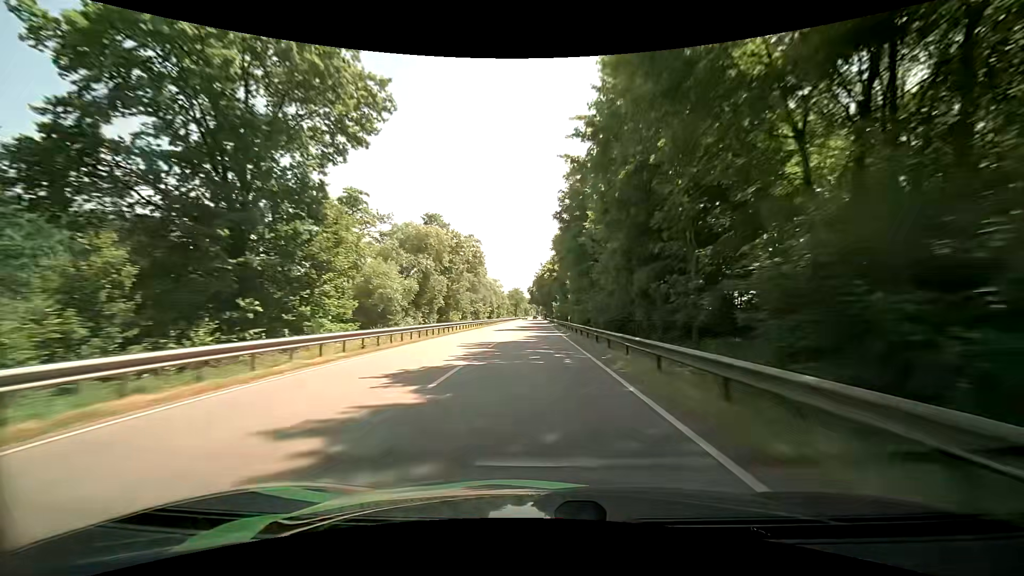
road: primary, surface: asphalt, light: Day
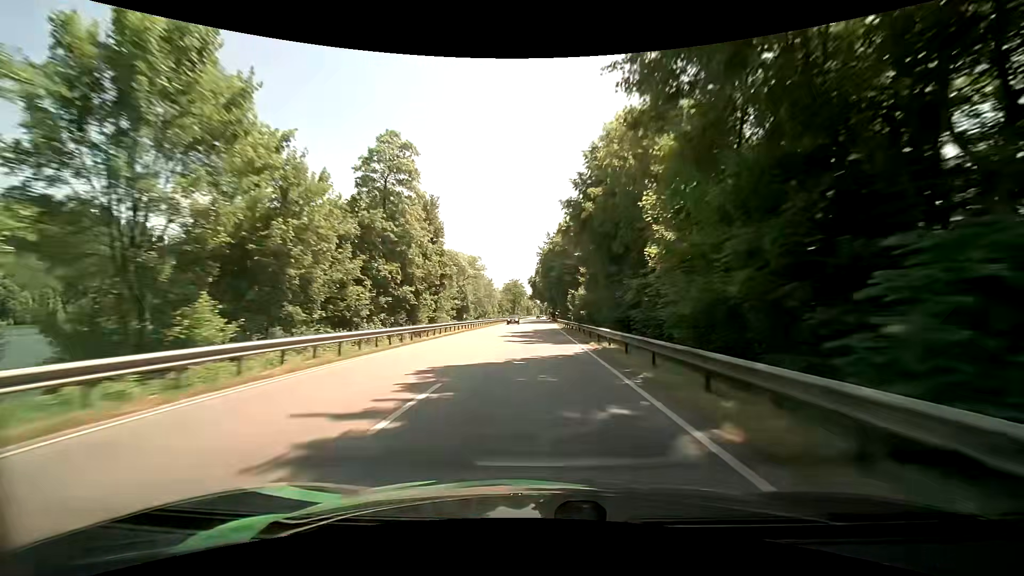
(-0.4, +50.8) m; -1°
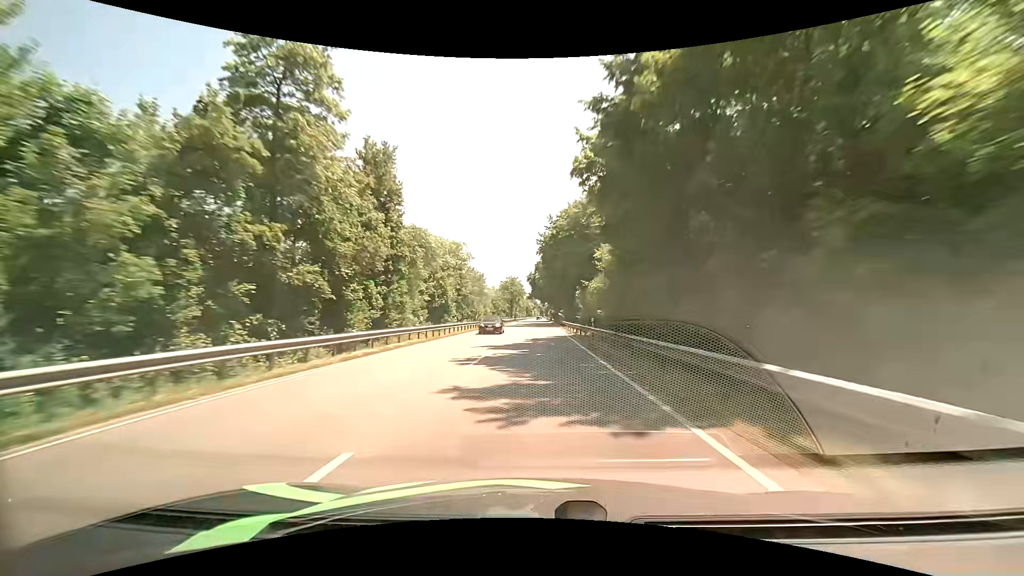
(0.0, +16.7) m; 0°
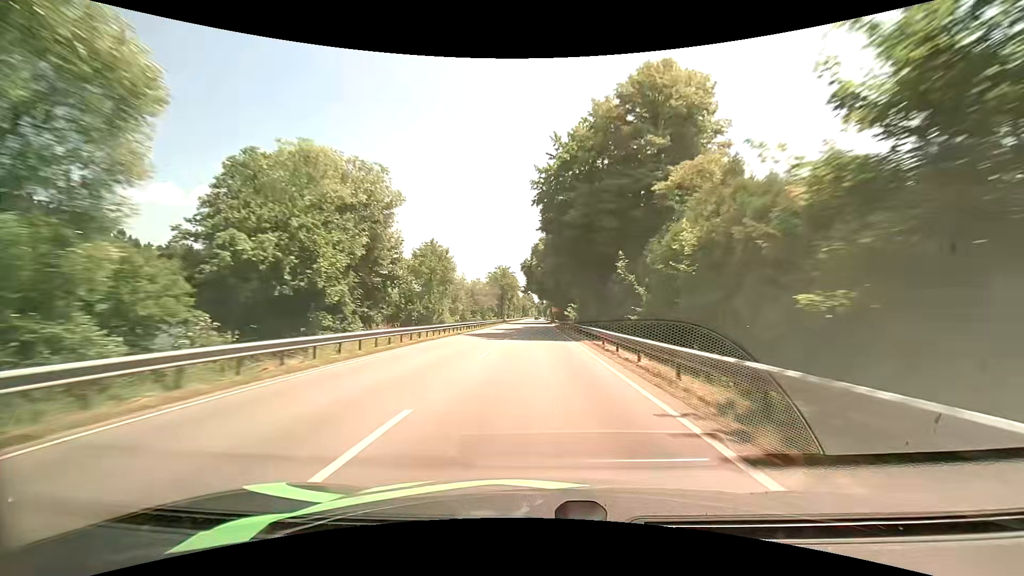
(-0.1, +33.4) m; 0°
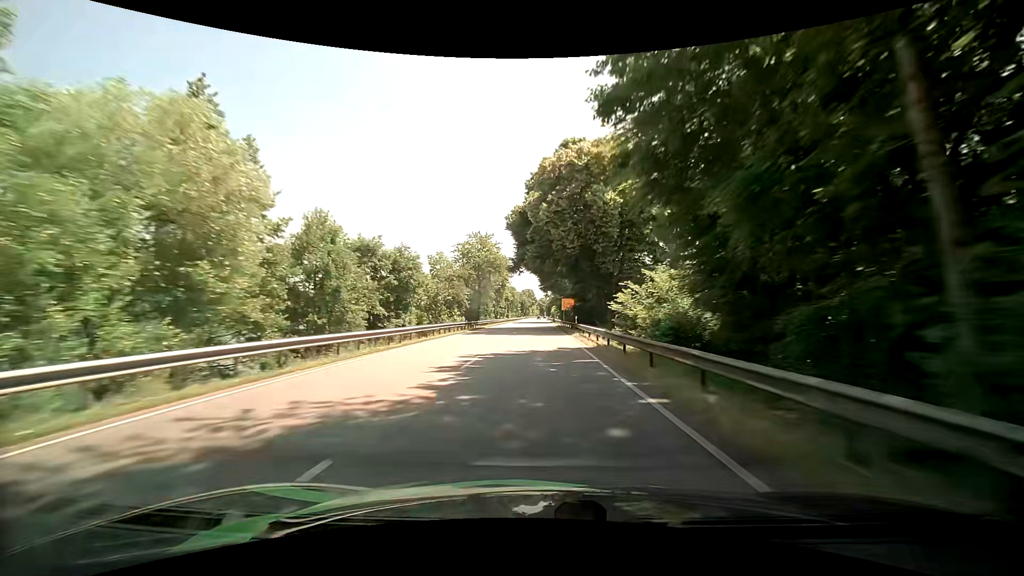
(-0.2, +50.0) m; 0°
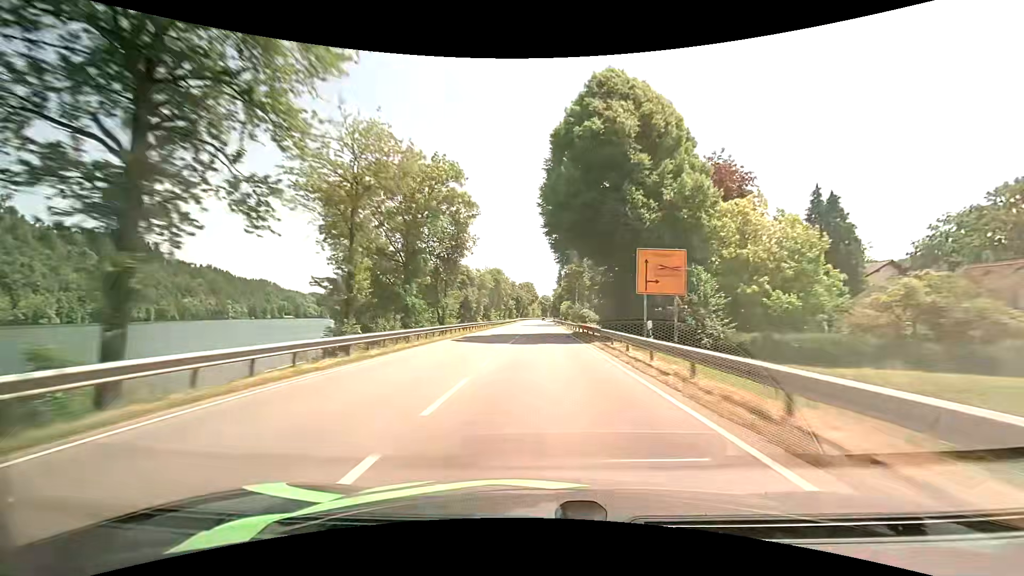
(-0.4, +66.3) m; 0°
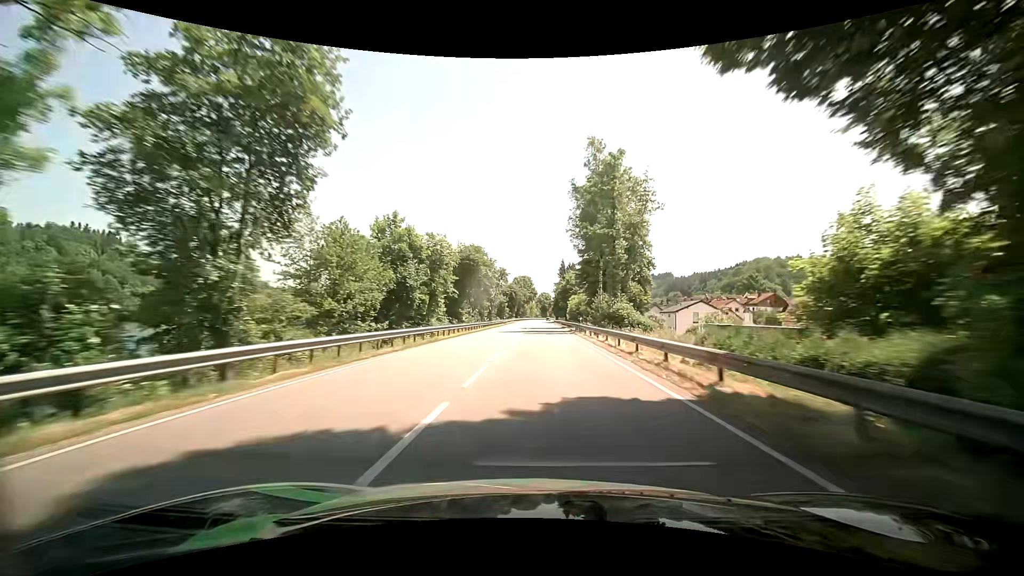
(-0.1, +33.3) m; 0°
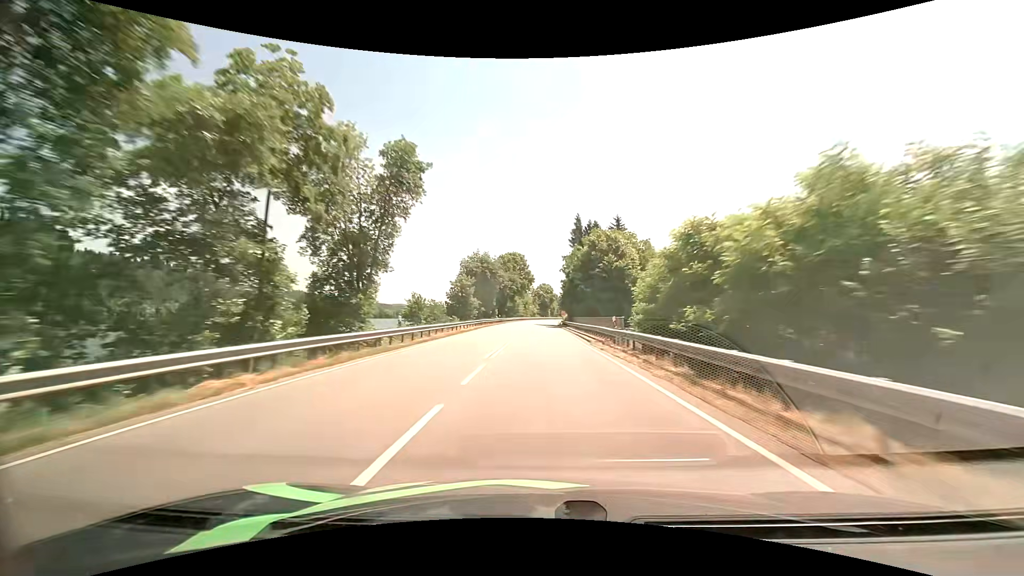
(+0.3, +66.2) m; 0°
(0, +10) (0, +20) (0, +30) (0, +40) (0, +50) (0, +60) (+1, +70) (+1, +80) (+1, +90) (+2, +100) m
